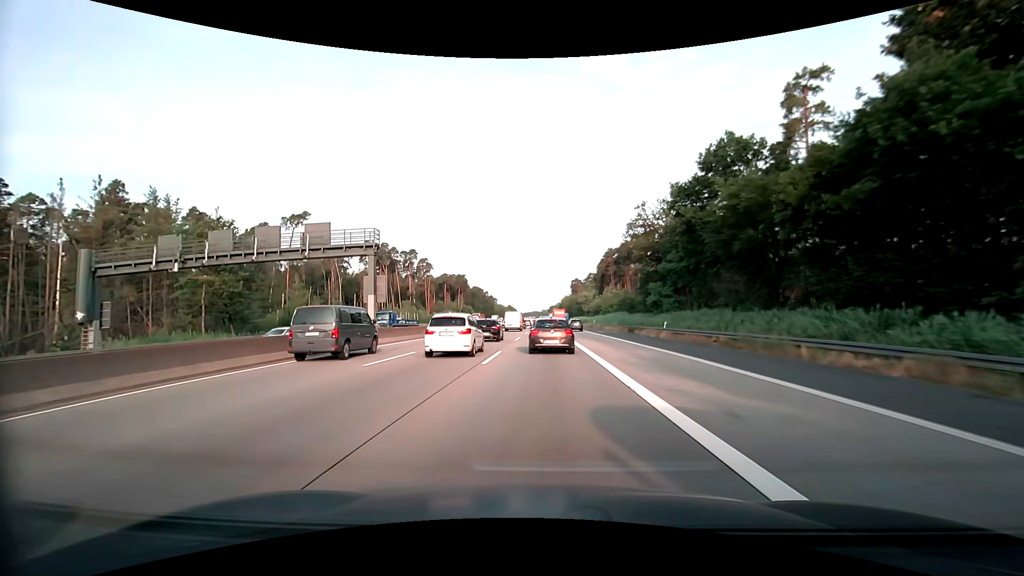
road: motorway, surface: asphalt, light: Day
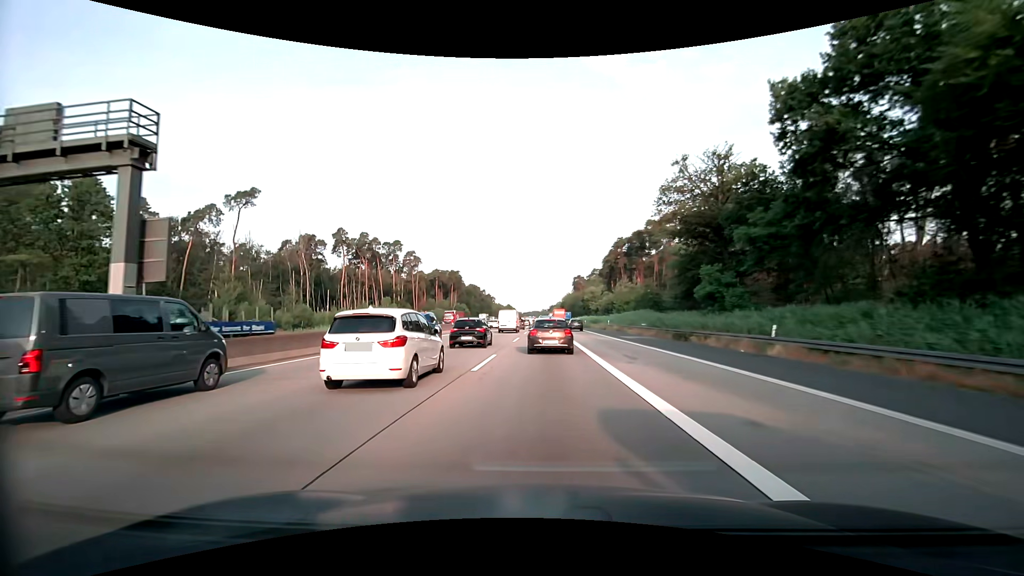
(0.0, +19.9) m; 0°
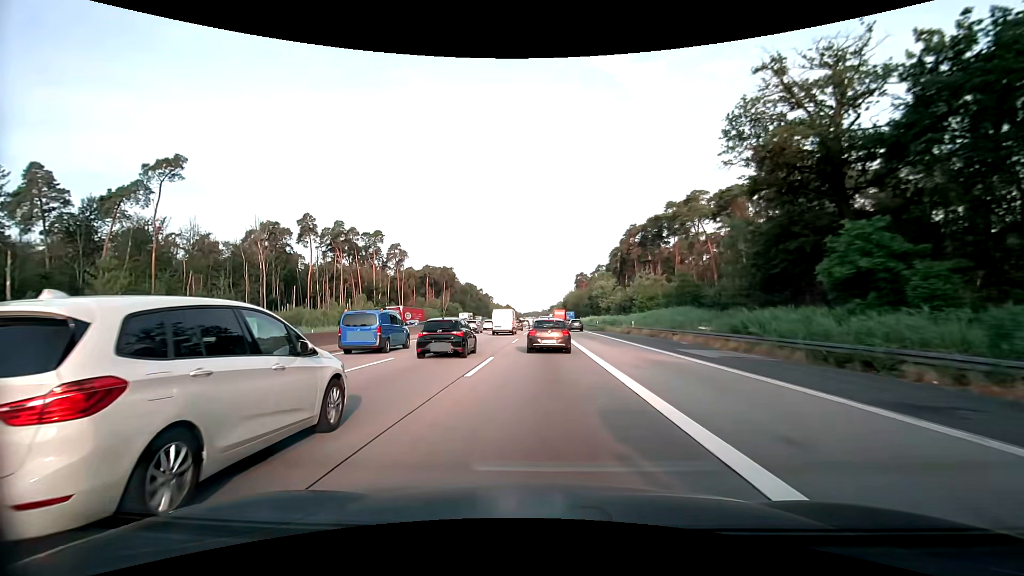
(0.0, +19.1) m; 0°
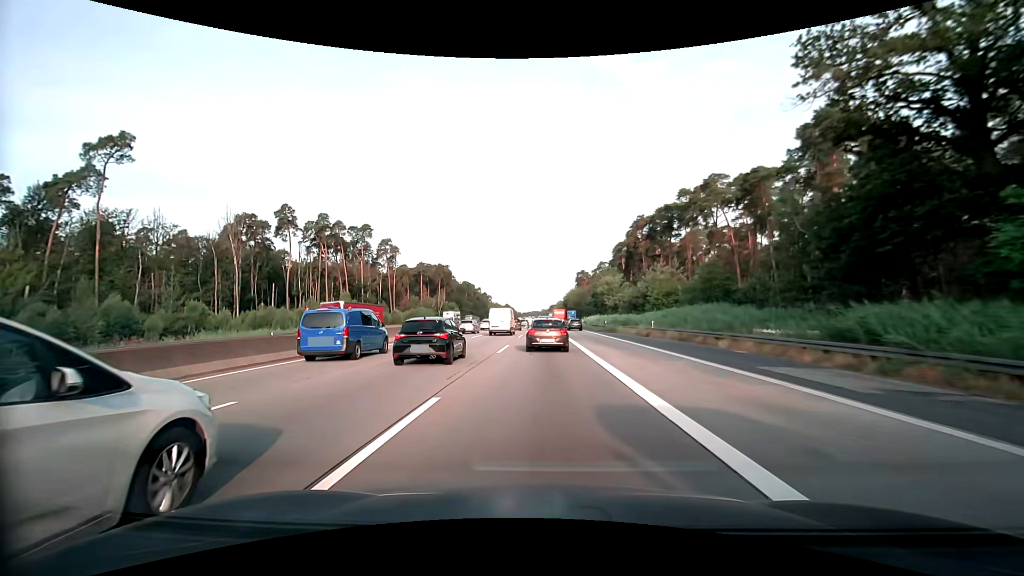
(0.0, +9.4) m; 0°
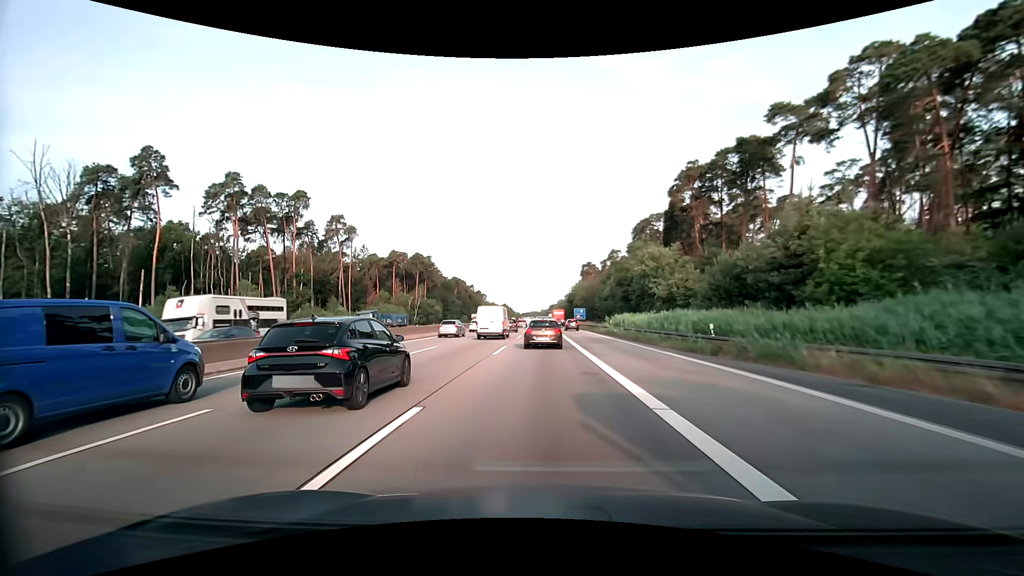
(+0.1, +36.7) m; 0°
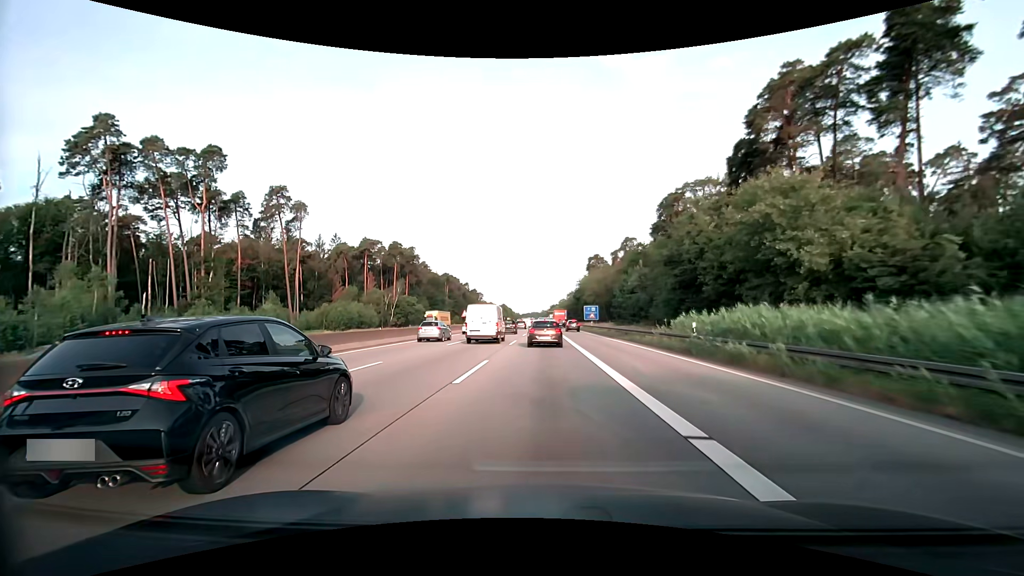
(-0.1, +26.9) m; 0°
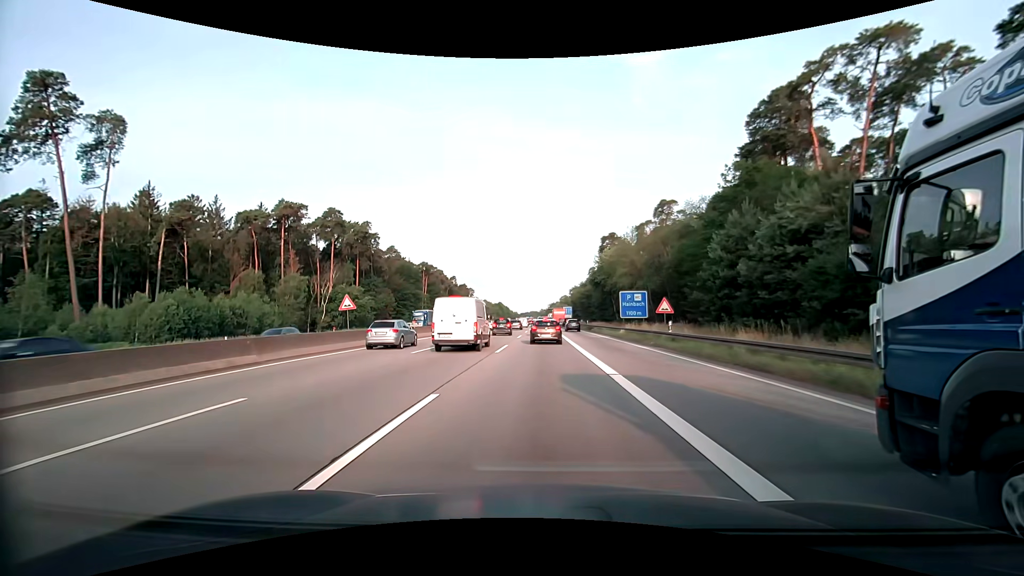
(+0.1, +43.9) m; 0°
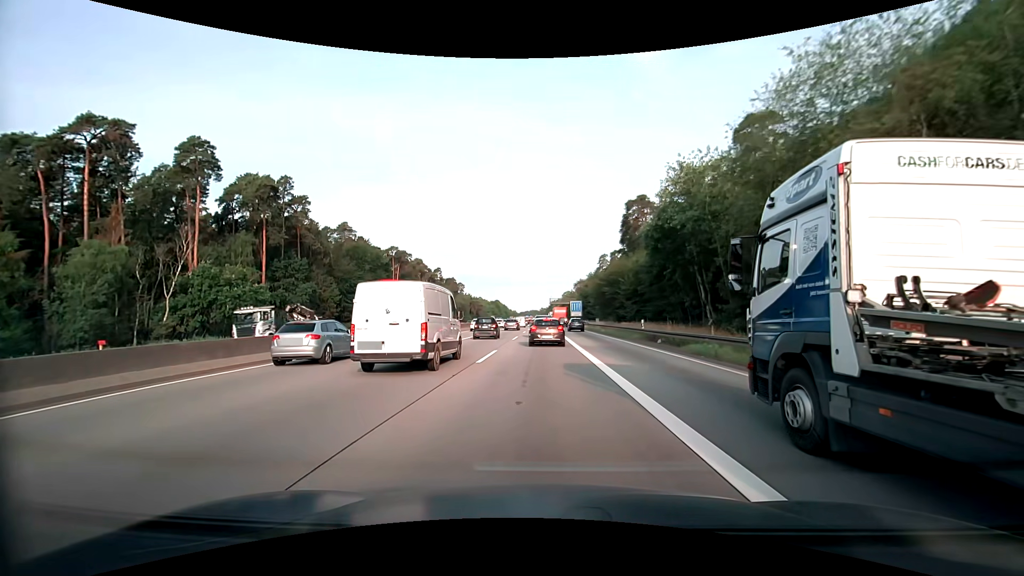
(+0.1, +41.2) m; 0°
(0, +10) (0, +20) (0, +30) (0, +40) (0, +50) (0, +60) (0, +70) (0, +80) (0, +90) (0, +100) m
